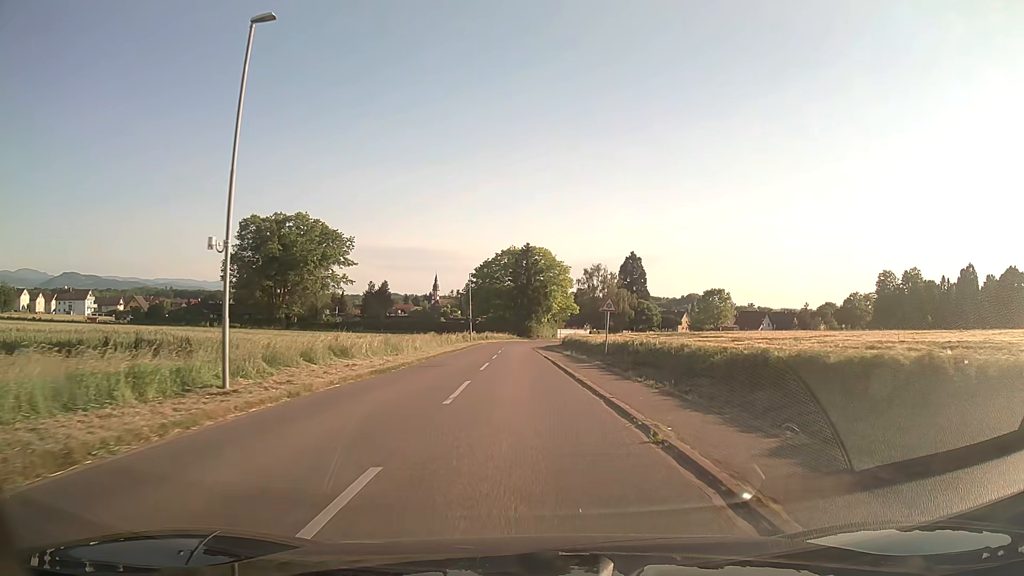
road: tertiary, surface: asphalt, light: Day
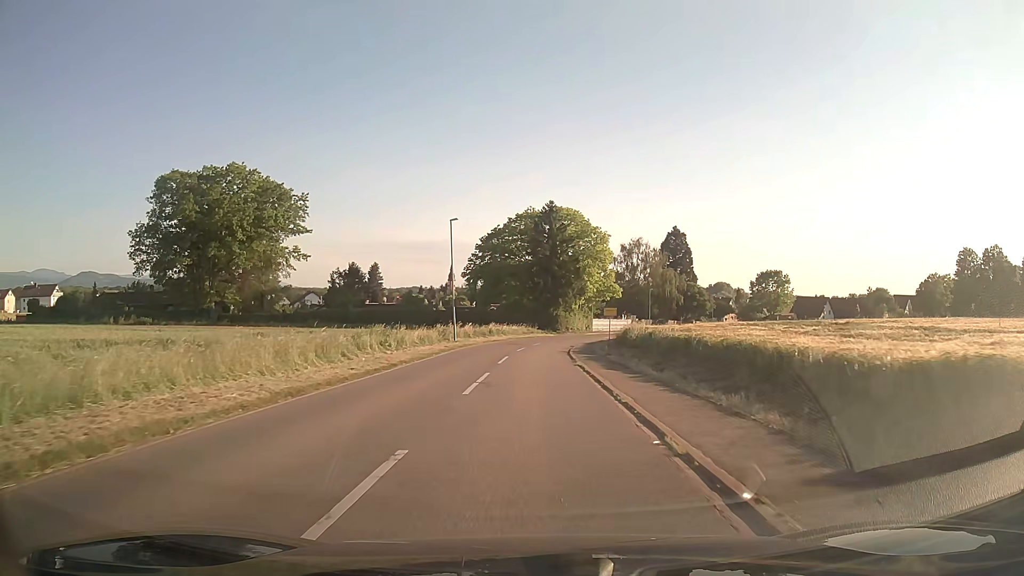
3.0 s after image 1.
(-0.6, +35.2) m; -2°
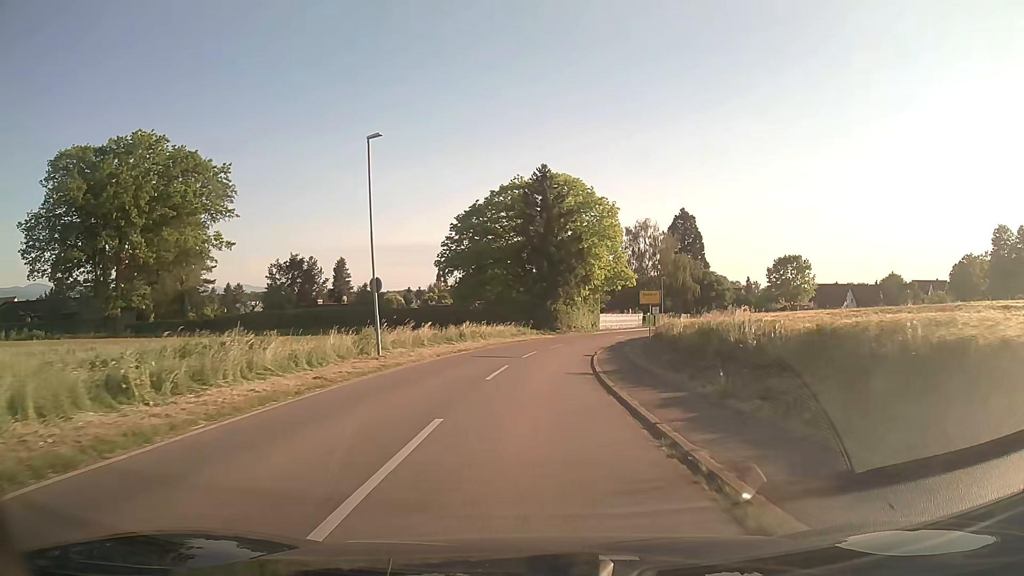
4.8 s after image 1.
(+0.1, +20.7) m; +1°
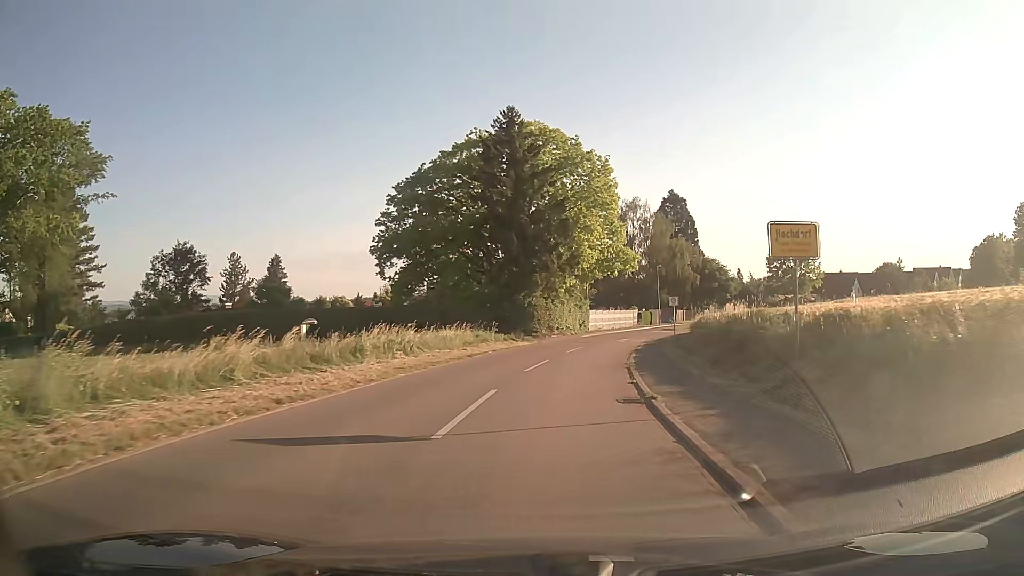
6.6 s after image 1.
(+0.3, +20.4) m; +2°
(0, +10) (+1, +20) (+2, +30) (+4, +40) (+7, +49) (+10, +59) (+14, +68) (+19, +76) (+24, +85) (+28, +95) m
